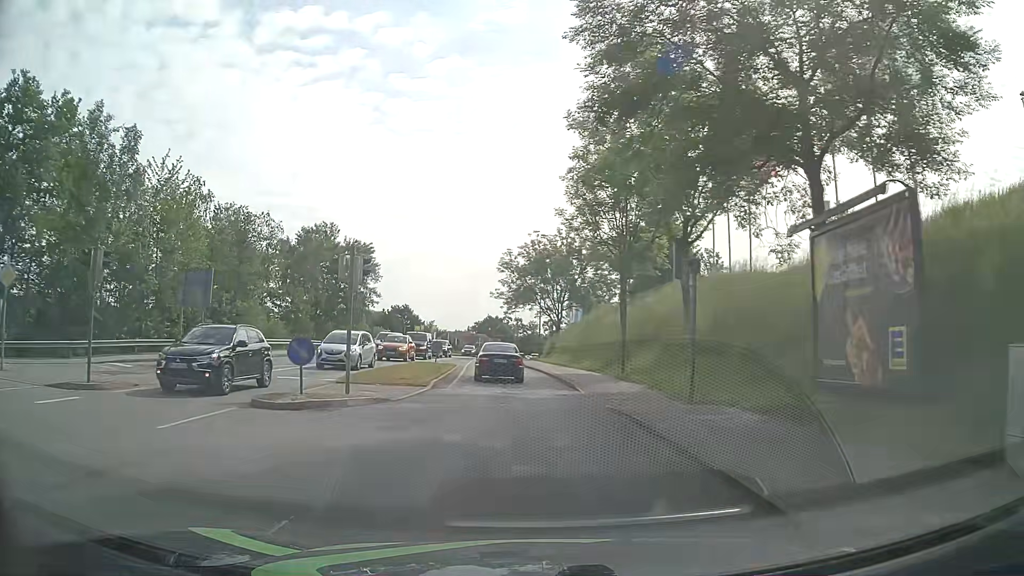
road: tertiary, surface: asphalt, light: Day
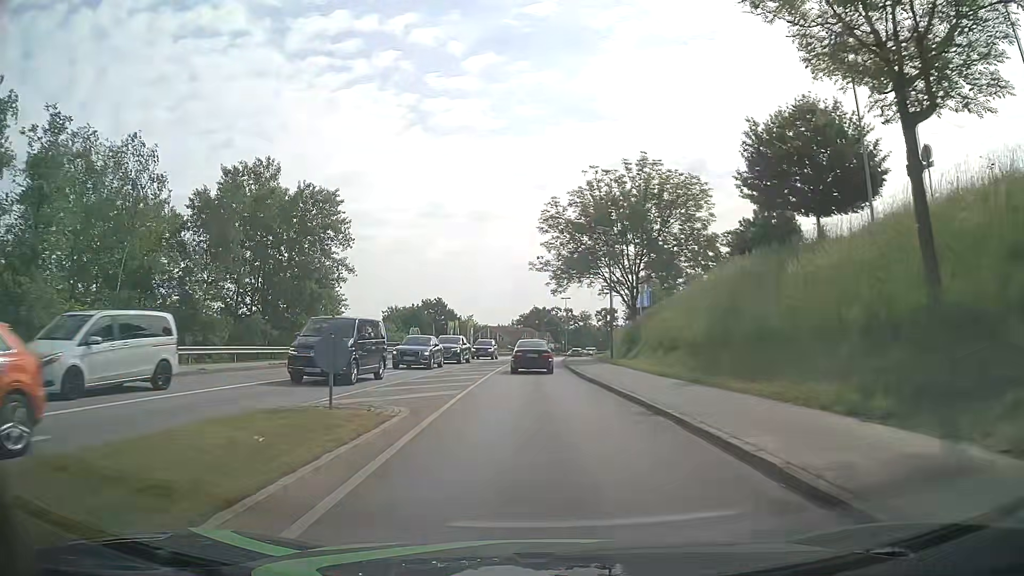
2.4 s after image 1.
(-1.1, +25.2) m; -4°
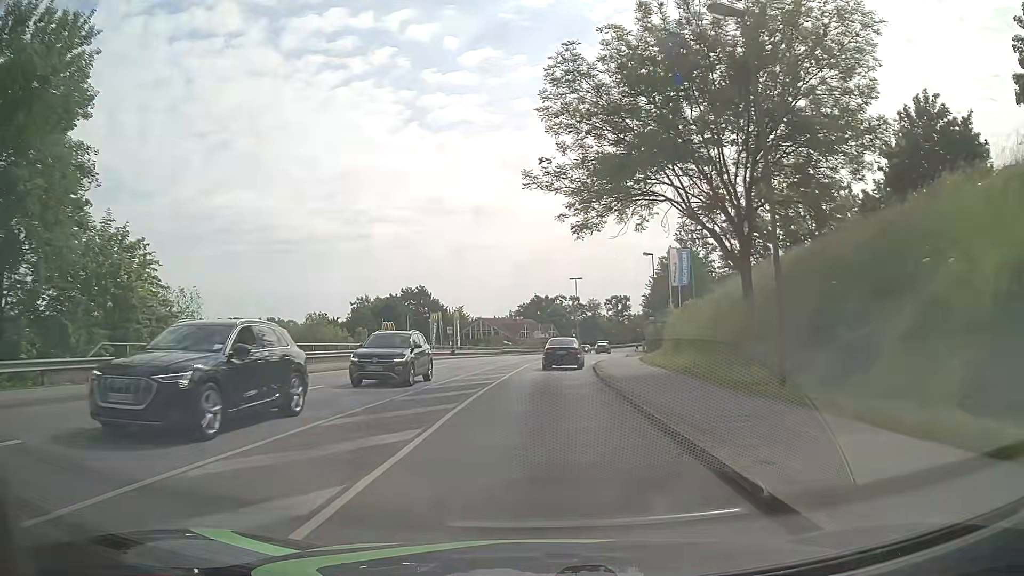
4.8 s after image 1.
(-0.3, +26.9) m; 0°
(0, +10) (0, +20) (+1, +30) (+1, +40) (+2, +50) (+3, +60) (+4, +70) (+6, +80) (+7, +90) (+9, +99) m
